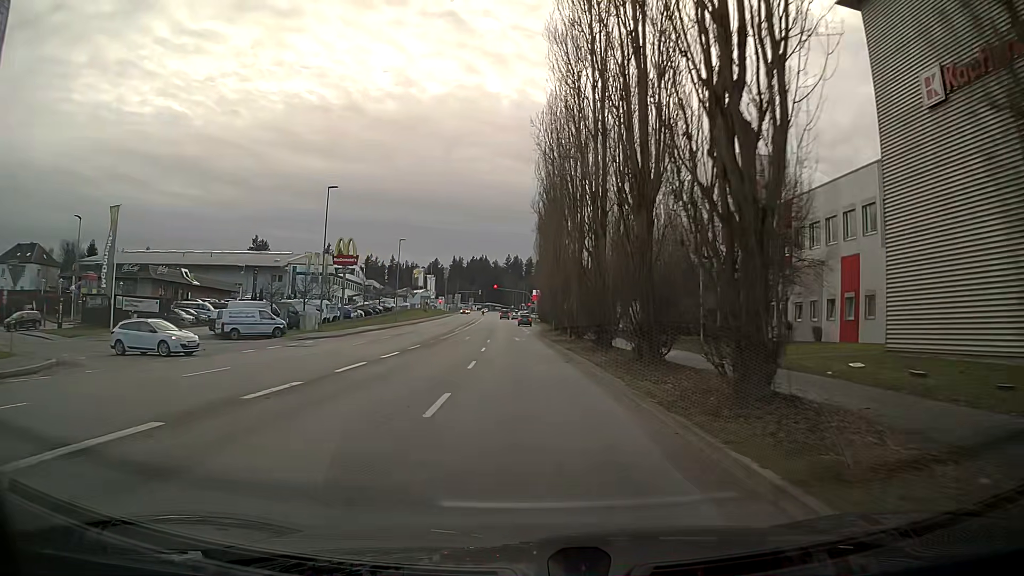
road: tertiary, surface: asphalt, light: Day
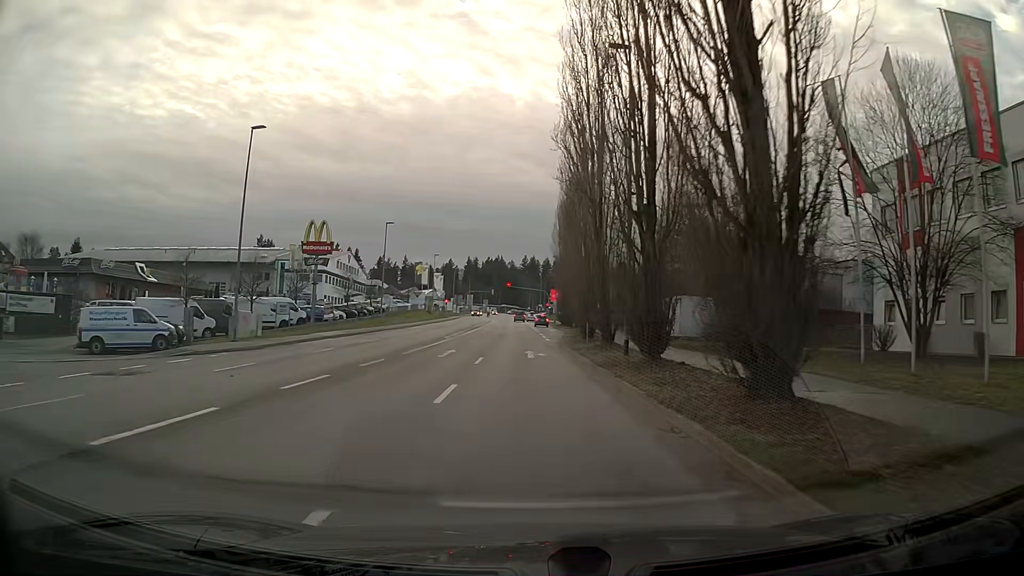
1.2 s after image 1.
(-0.2, +16.6) m; -1°
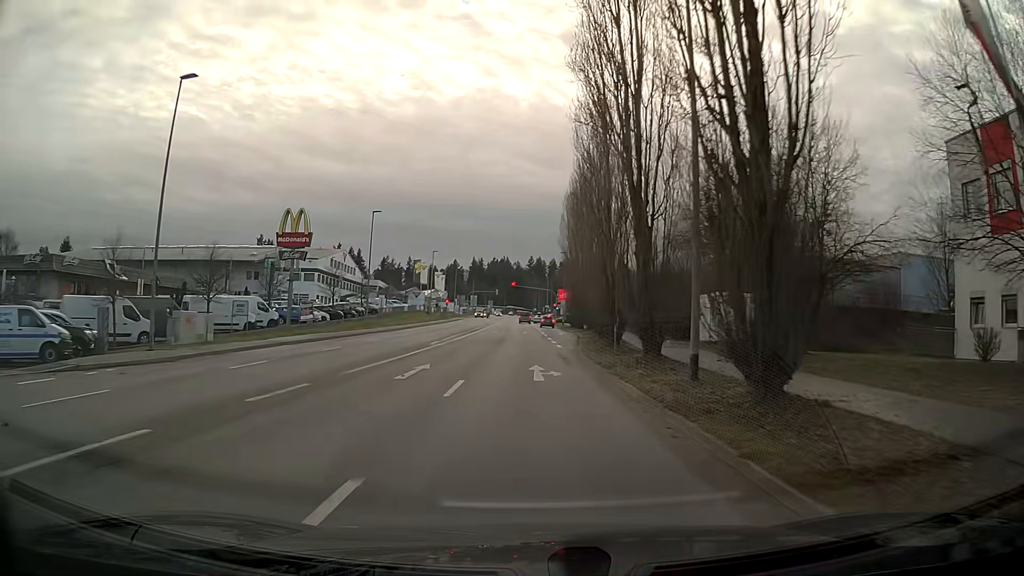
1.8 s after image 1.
(0.0, +8.1) m; -1°
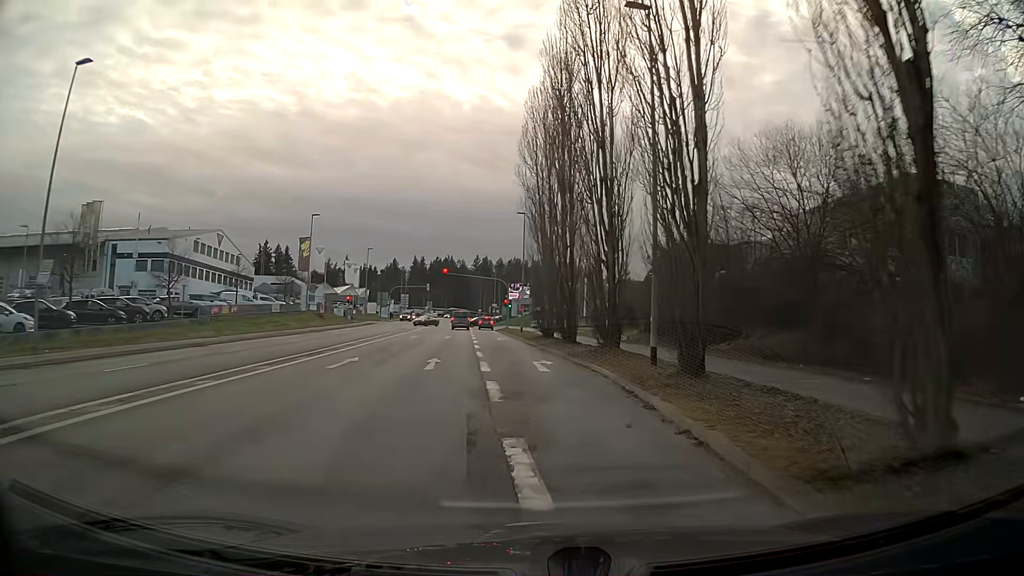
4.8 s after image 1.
(+1.0, +38.0) m; +5°
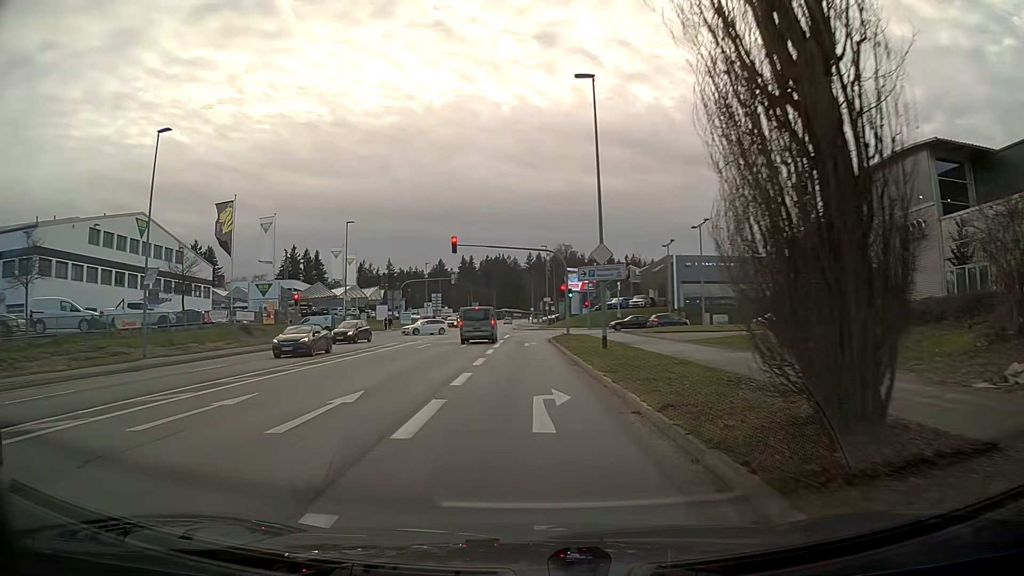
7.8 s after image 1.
(-1.9, +33.7) m; -5°
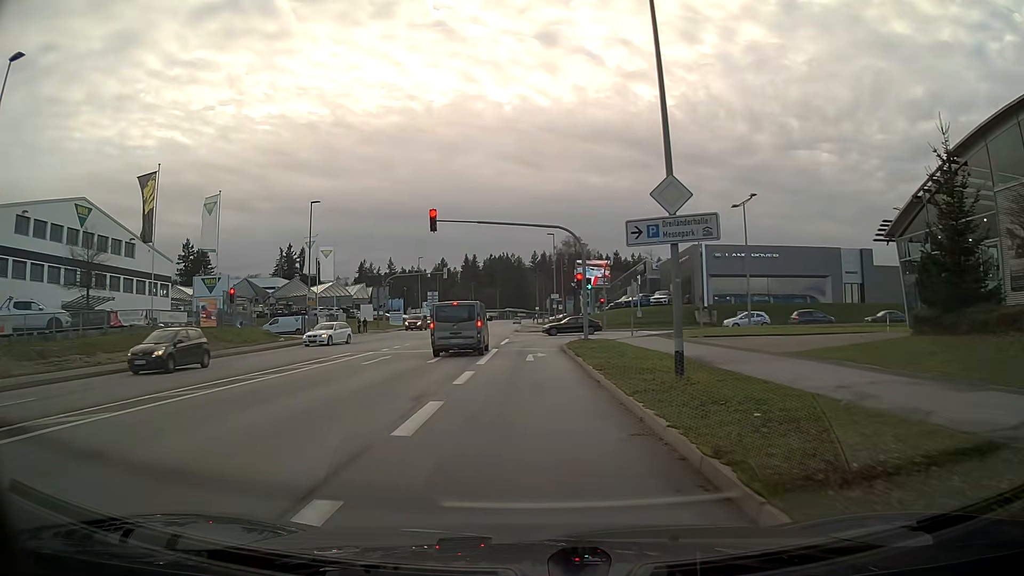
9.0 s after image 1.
(0.0, +11.6) m; 0°
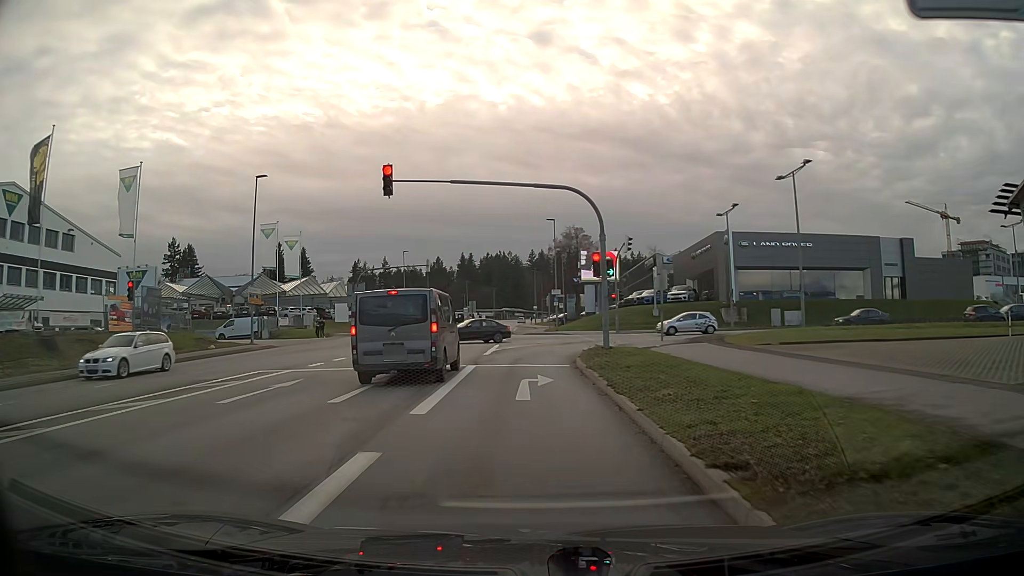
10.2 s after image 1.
(0.0, +10.2) m; 0°
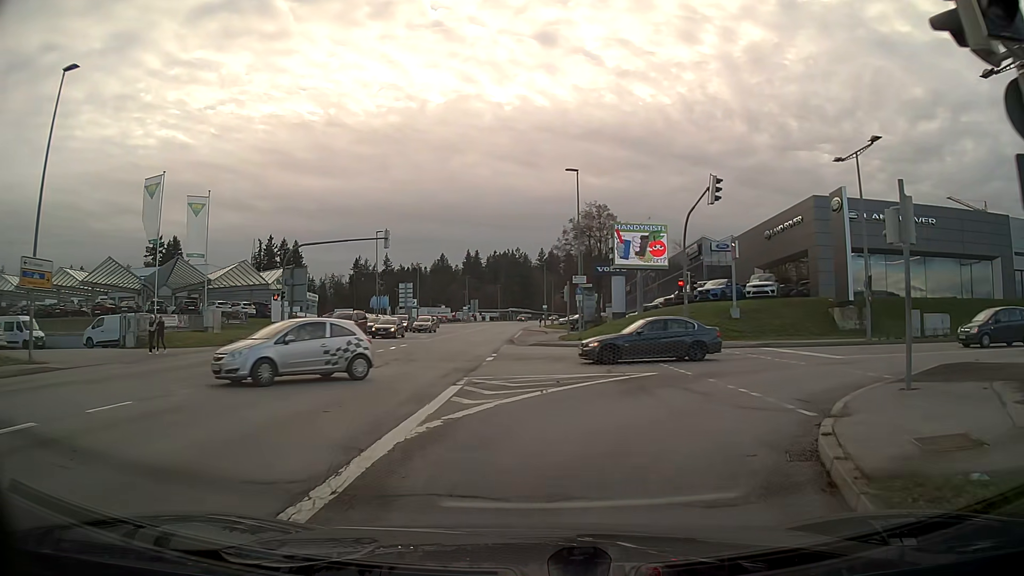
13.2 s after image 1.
(-0.1, +20.9) m; +2°
(+2, +10) (+9, +16) (+19, +18) (+29, +18) (+39, +18) (+49, +17) (+59, +15) (+68, +13) (+78, +11) (+88, +8) m
